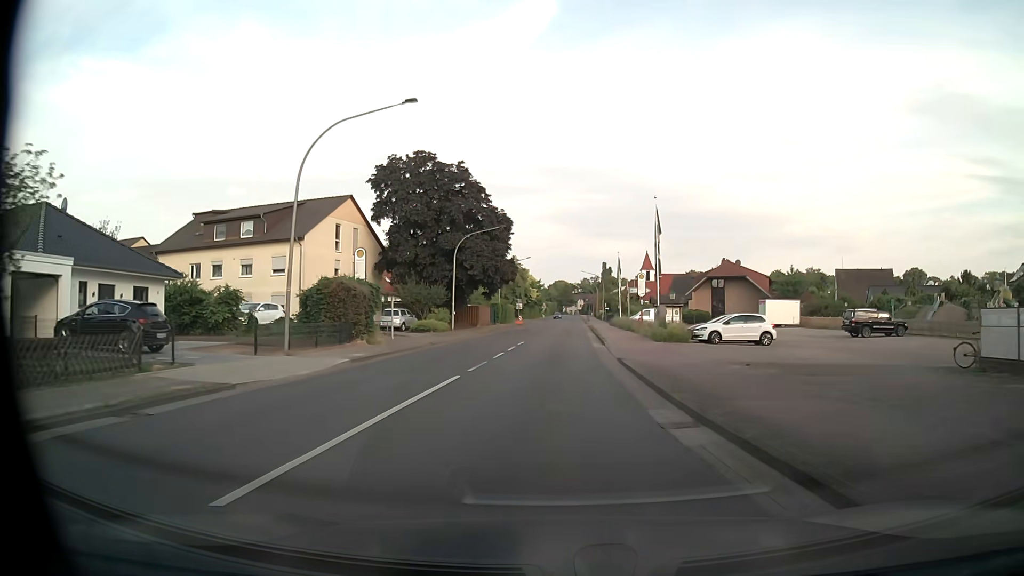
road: tertiary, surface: asphalt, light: Day
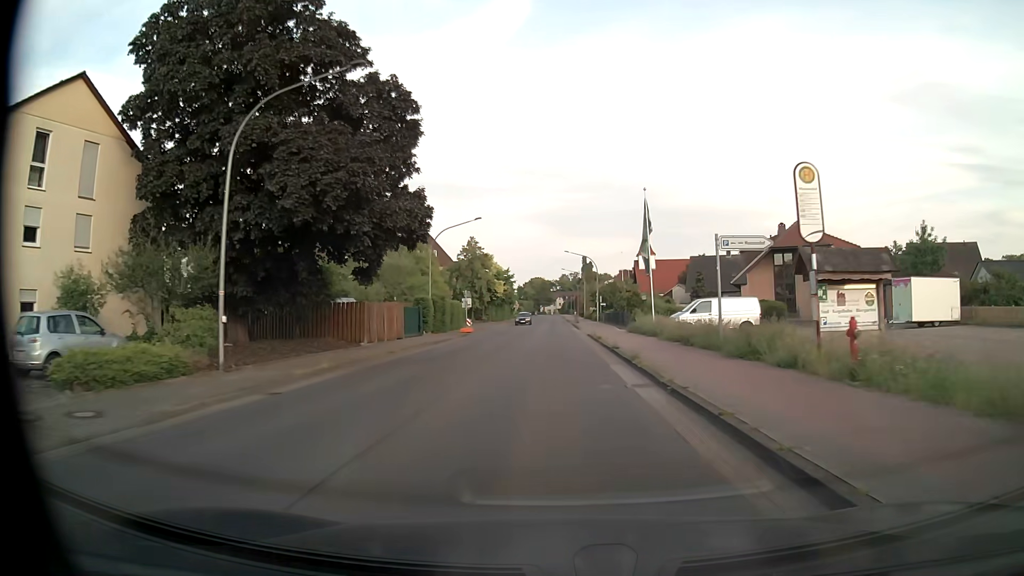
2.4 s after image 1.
(+0.2, +33.0) m; +2°
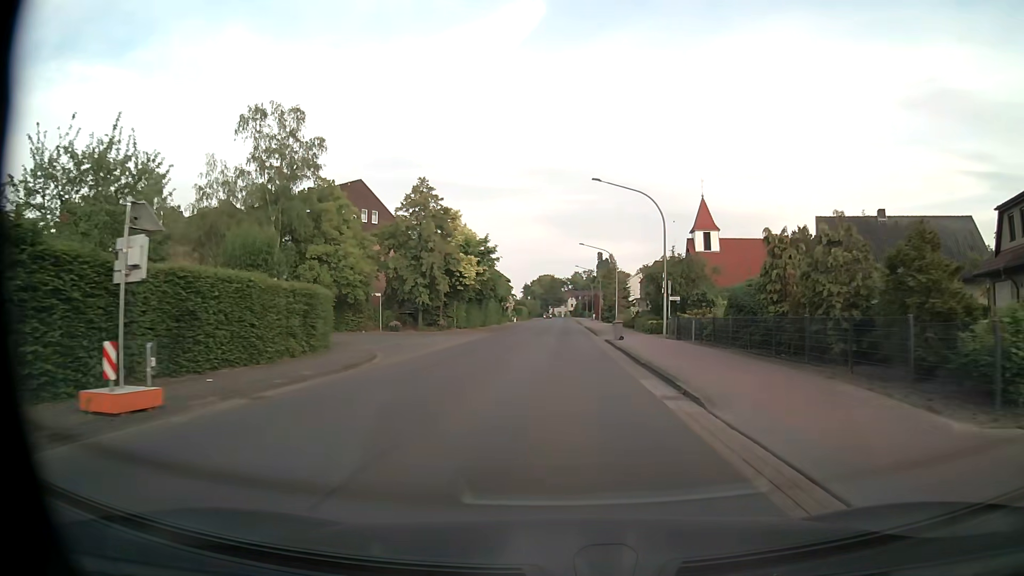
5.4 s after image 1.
(-0.3, +41.3) m; -1°
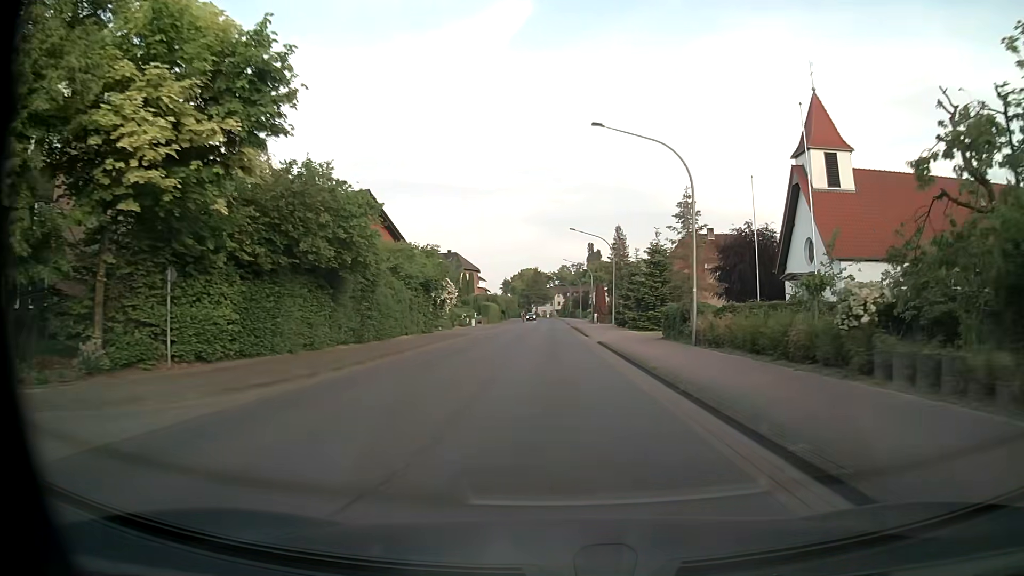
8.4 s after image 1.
(+0.4, +41.2) m; +1°
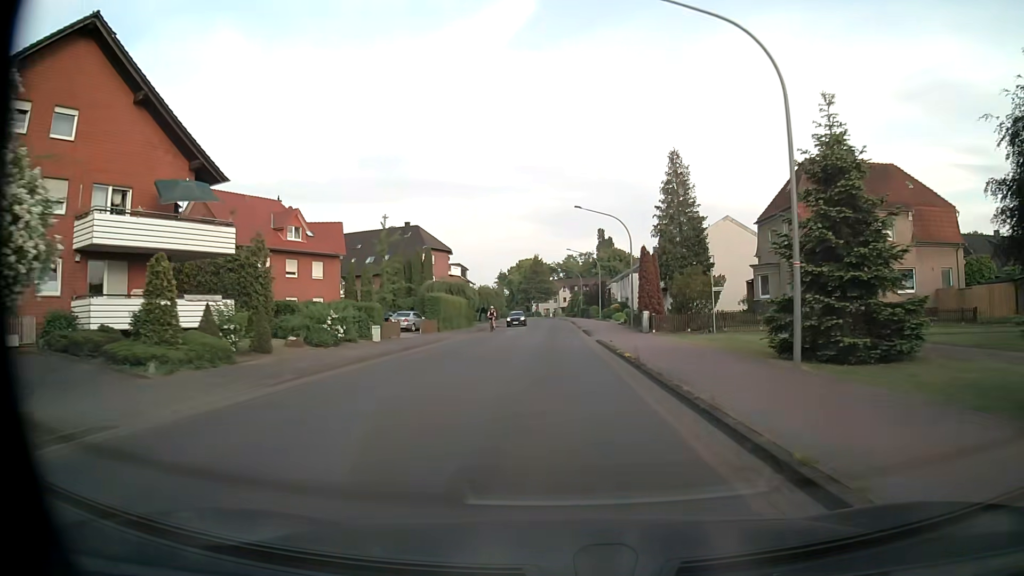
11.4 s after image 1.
(-0.2, +41.2) m; -1°
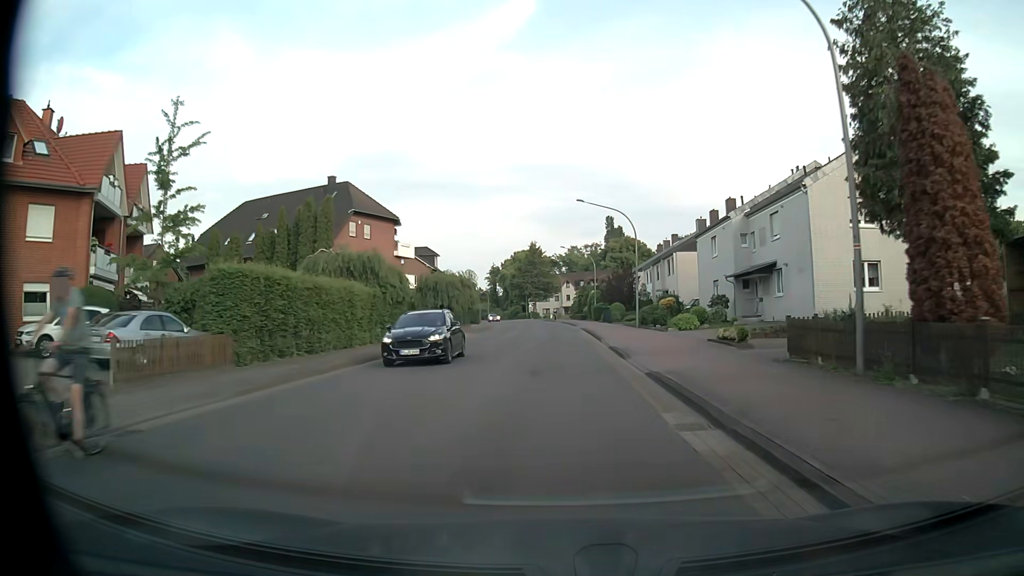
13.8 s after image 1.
(0.0, +33.0) m; 0°
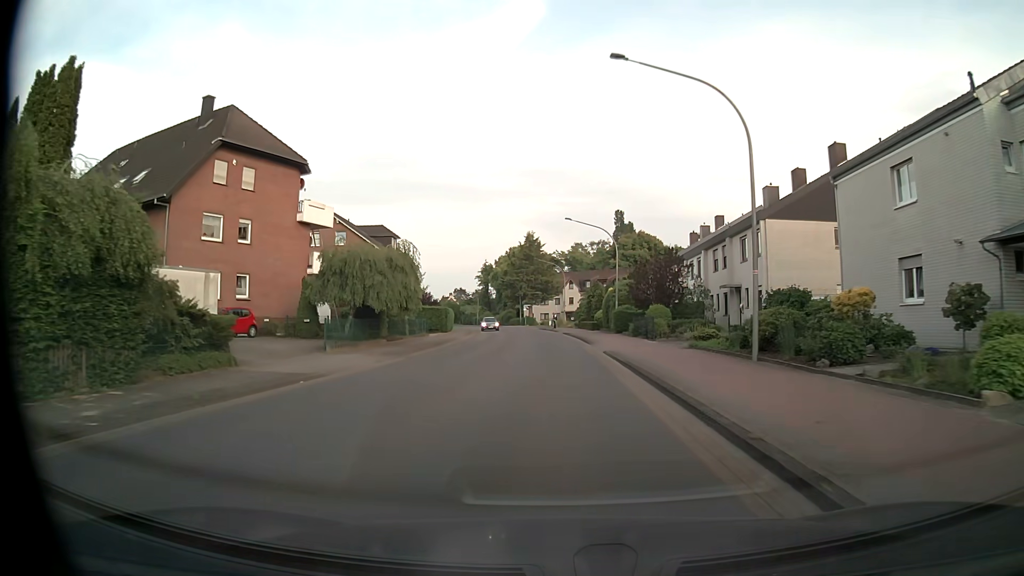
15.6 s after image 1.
(0.0, +24.7) m; 0°
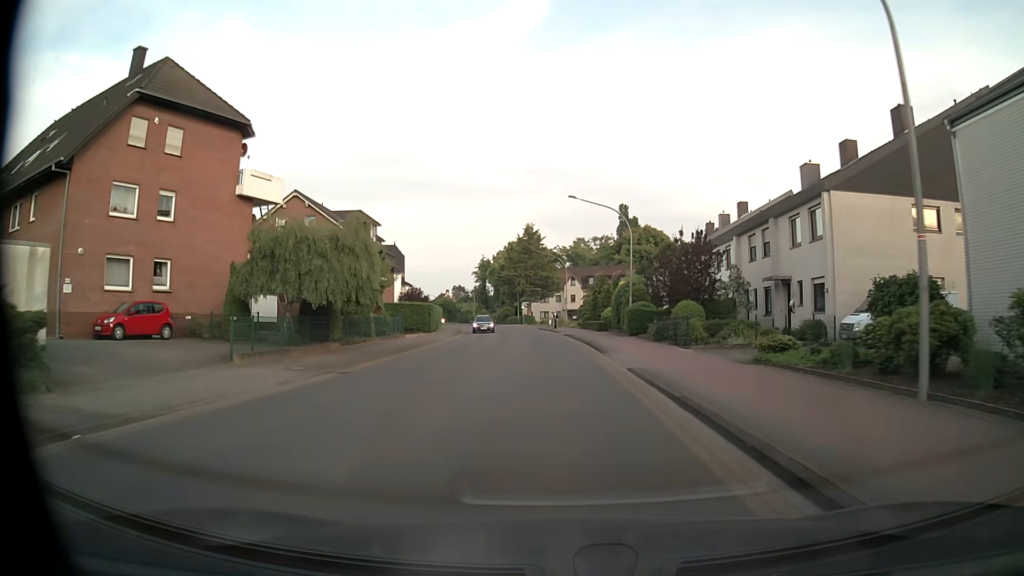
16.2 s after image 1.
(0.0, +8.2) m; 0°
(0, +10) (0, +20) (0, +30) (-1, +40) (-2, +50) (-2, +60) (-4, +70) (-5, +80) (-7, +90) (-10, +99) m
